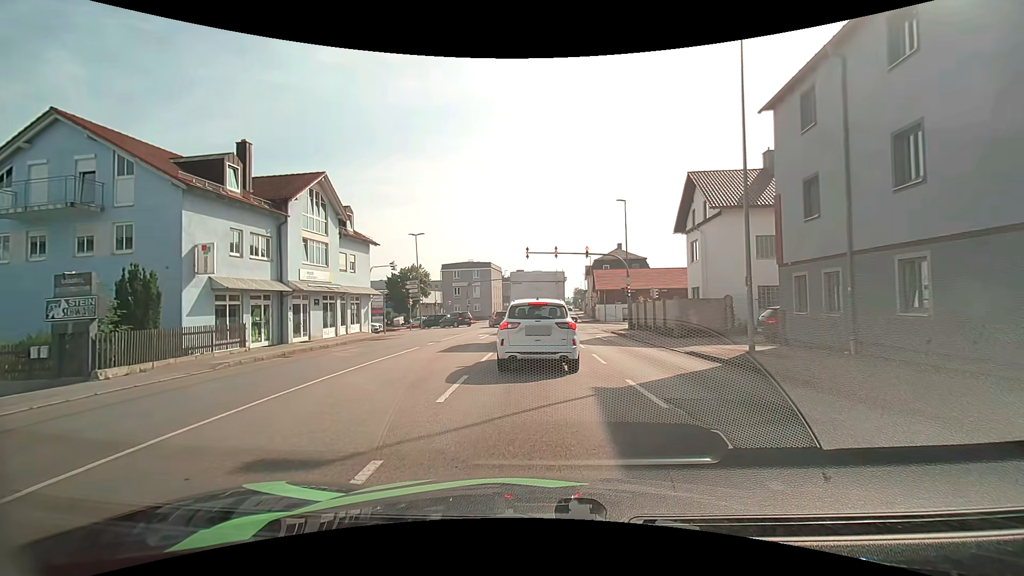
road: tertiary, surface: asphalt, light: Day
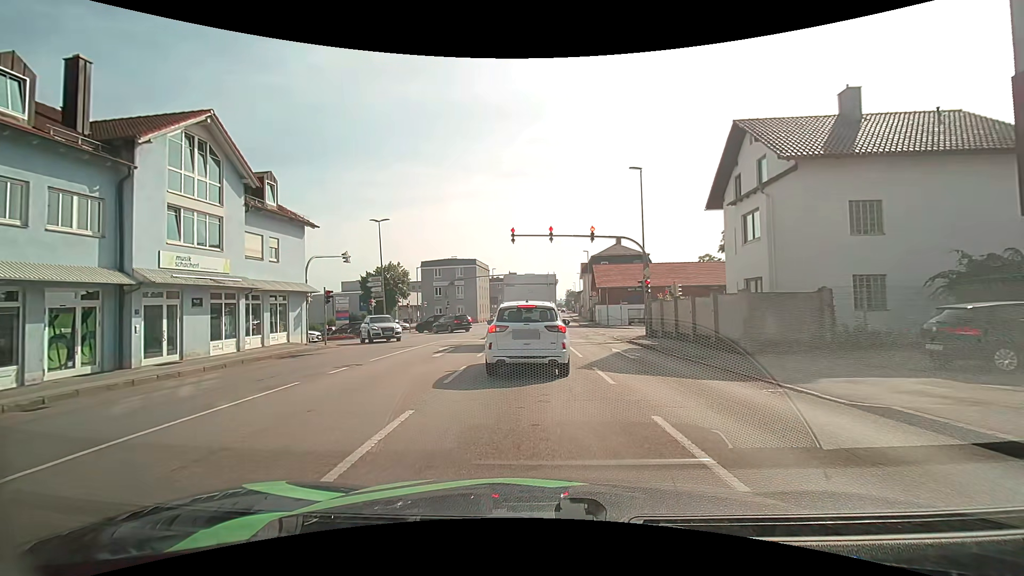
(+0.1, +9.6) m; +1°
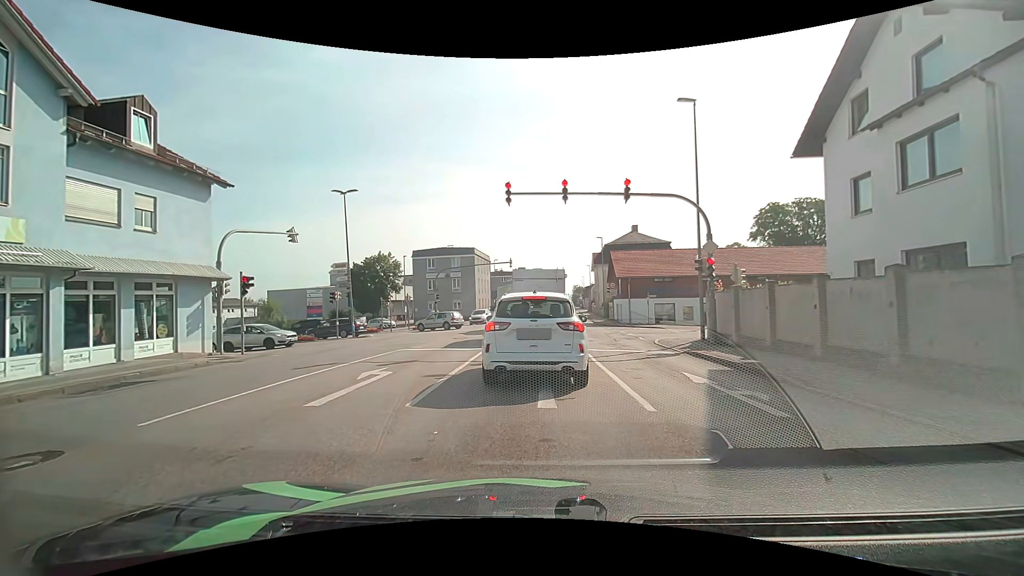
(0.0, +9.0) m; 0°
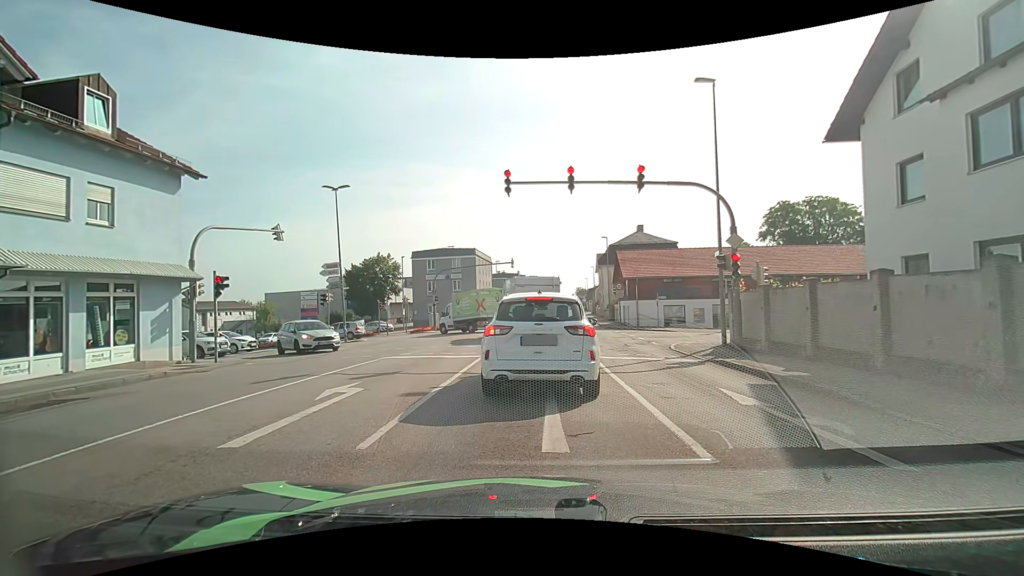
(0.0, +1.9) m; -1°
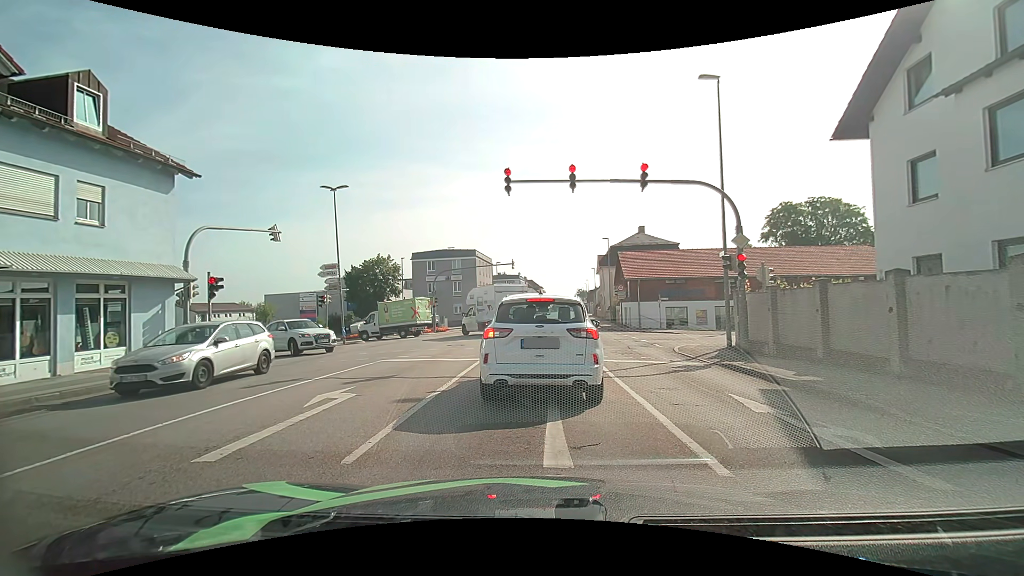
(0.0, +0.4) m; 0°
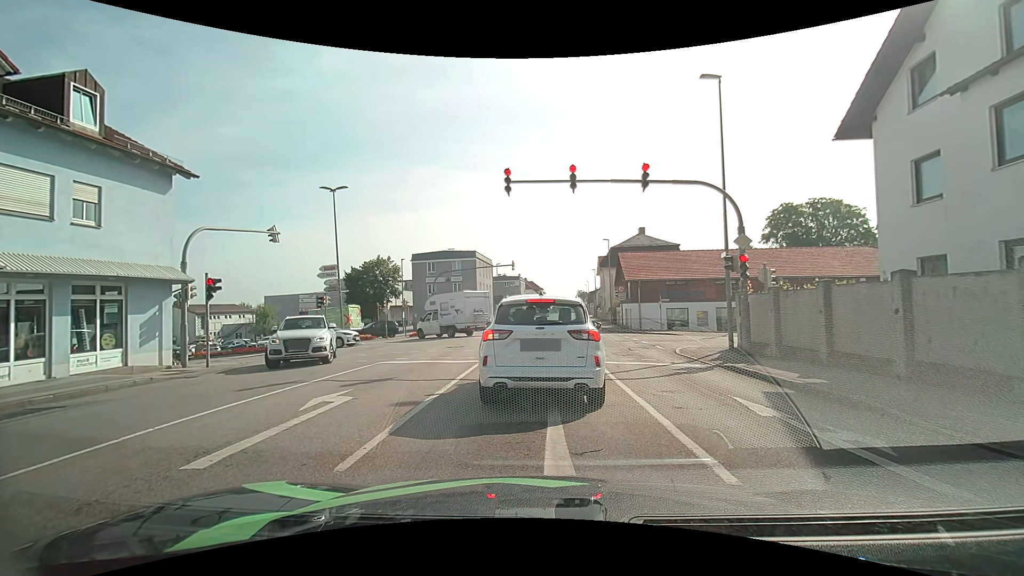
(0.0, +0.1) m; 0°
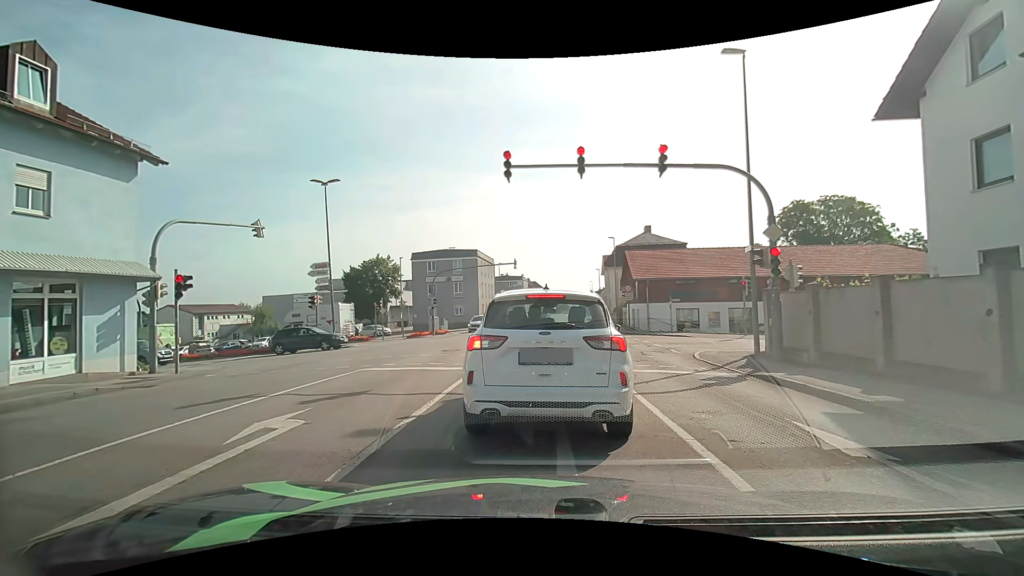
(0.0, +1.8) m; 0°
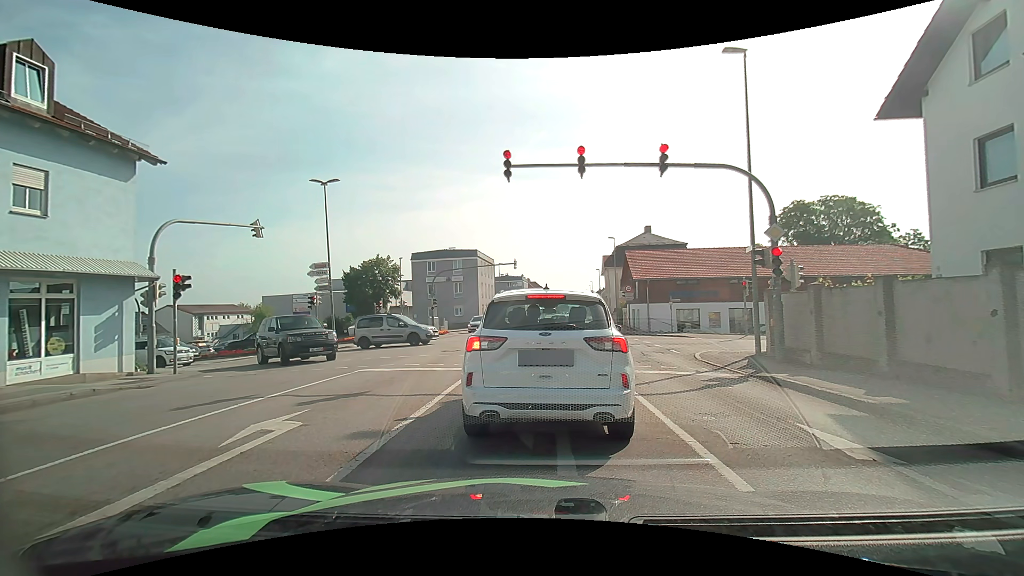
(0.0, +0.2) m; 0°
